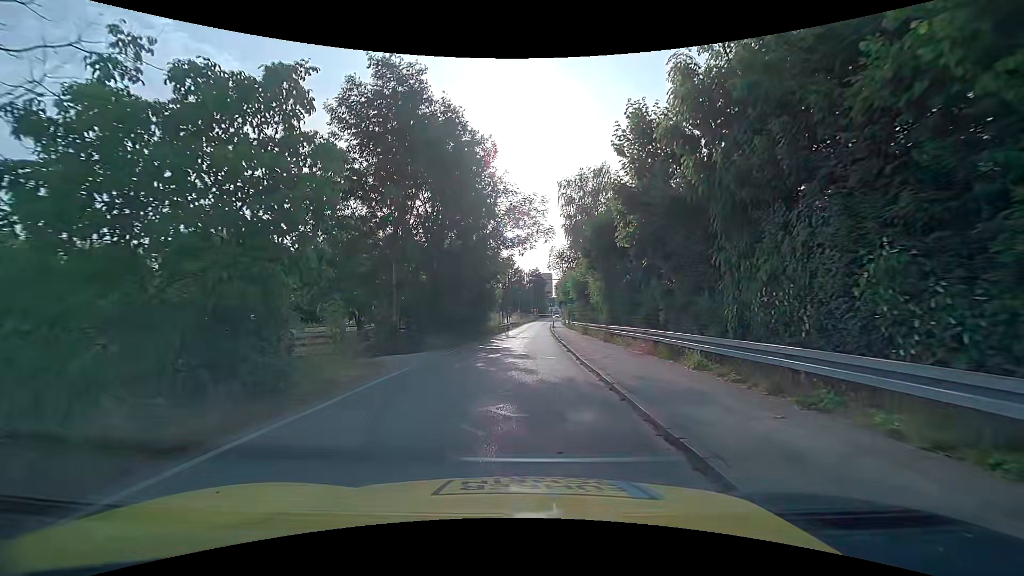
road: unclassified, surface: asphalt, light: Day
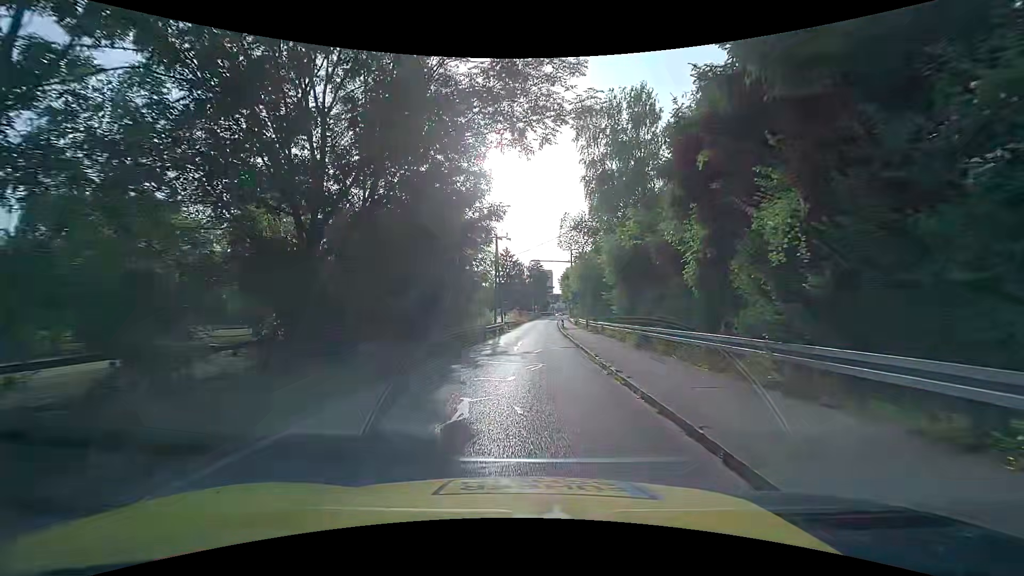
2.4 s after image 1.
(-0.1, +16.8) m; 0°
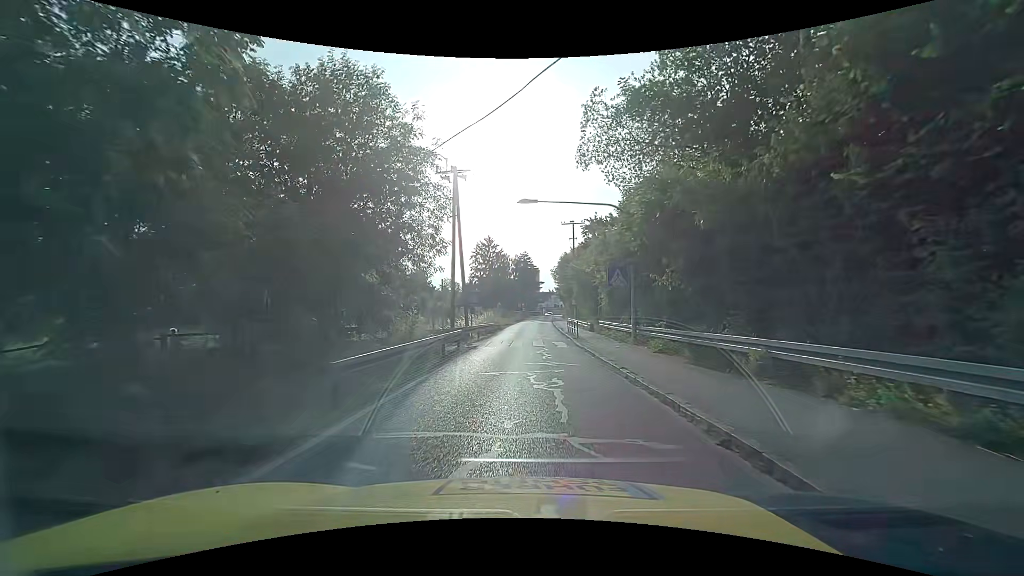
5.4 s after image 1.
(+0.2, +22.0) m; +2°
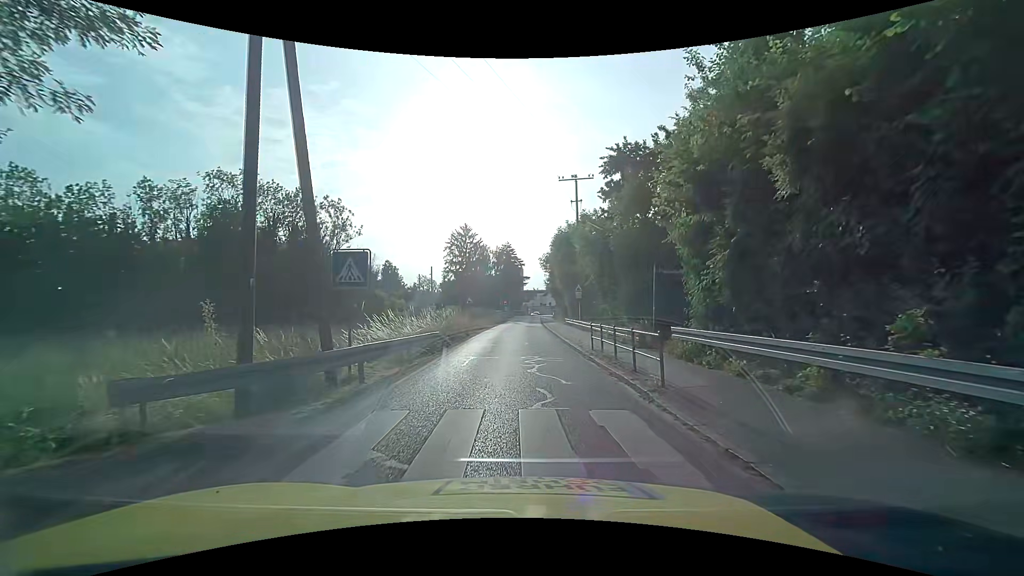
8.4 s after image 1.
(+0.3, +18.2) m; +2°
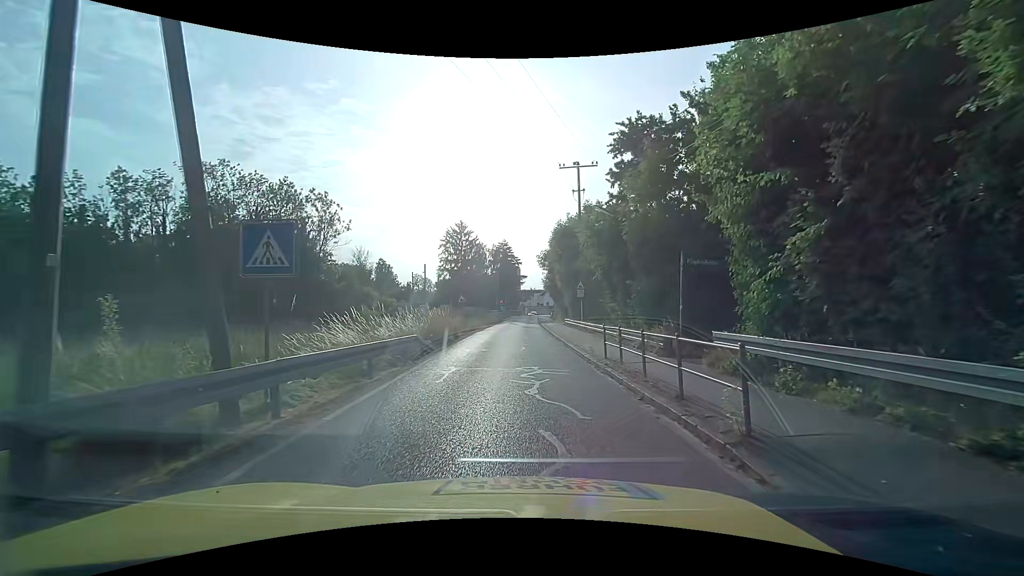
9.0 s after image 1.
(0.0, +3.2) m; -1°
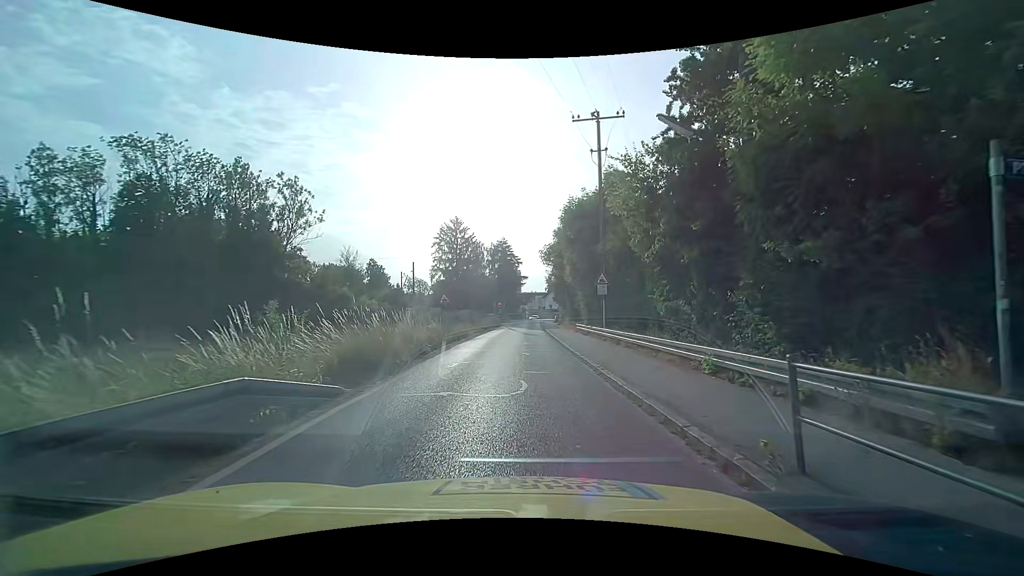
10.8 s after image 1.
(+0.2, +9.1) m; +1°
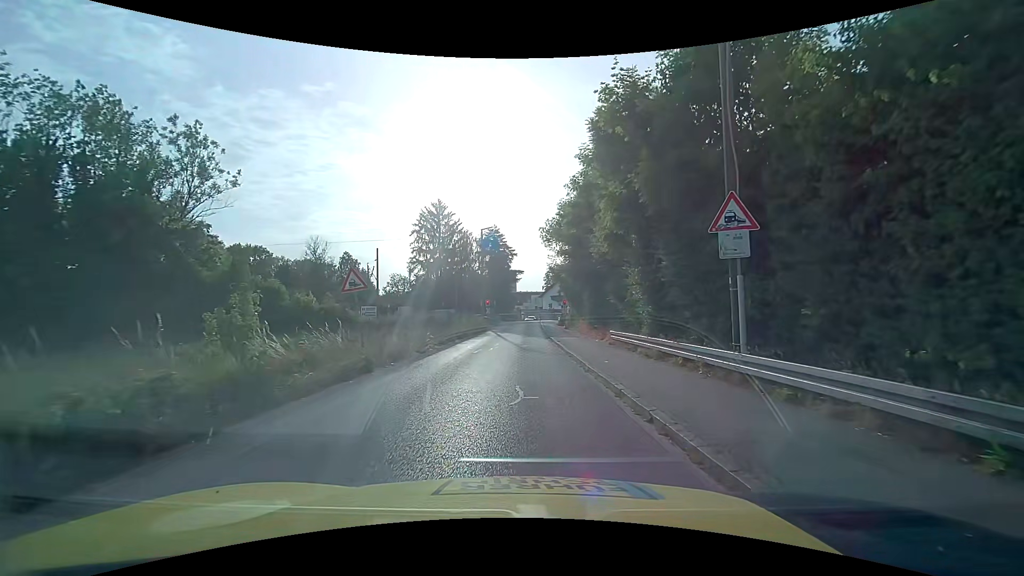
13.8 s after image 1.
(0.0, +16.0) m; -1°
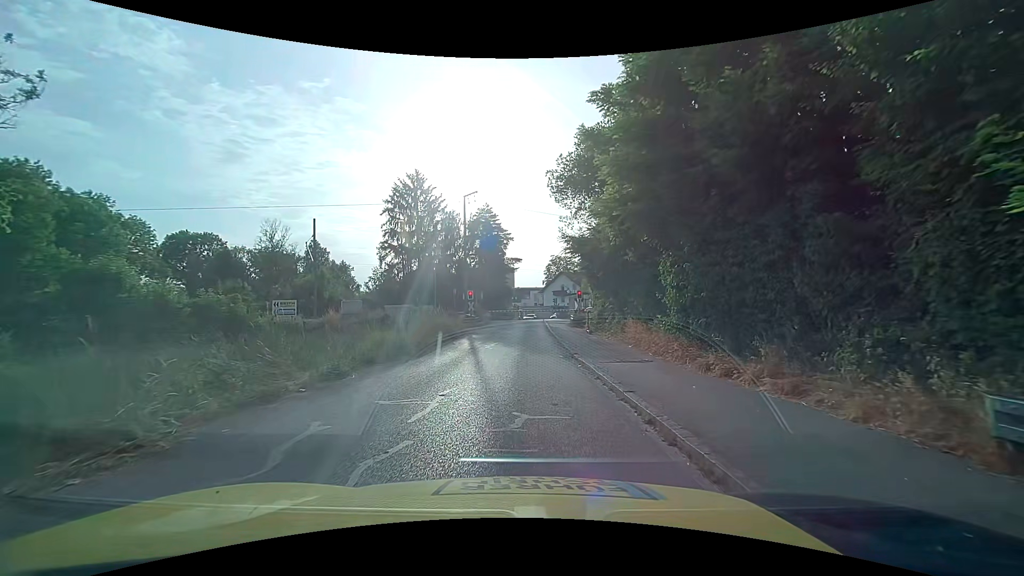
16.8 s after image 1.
(+0.4, +16.8) m; +2°
